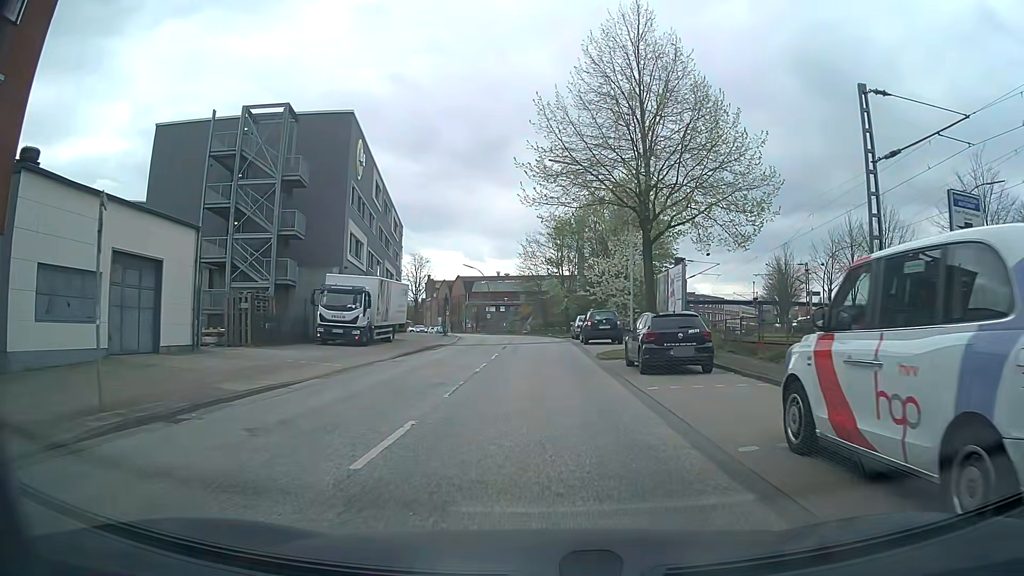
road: residential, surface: asphalt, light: Day
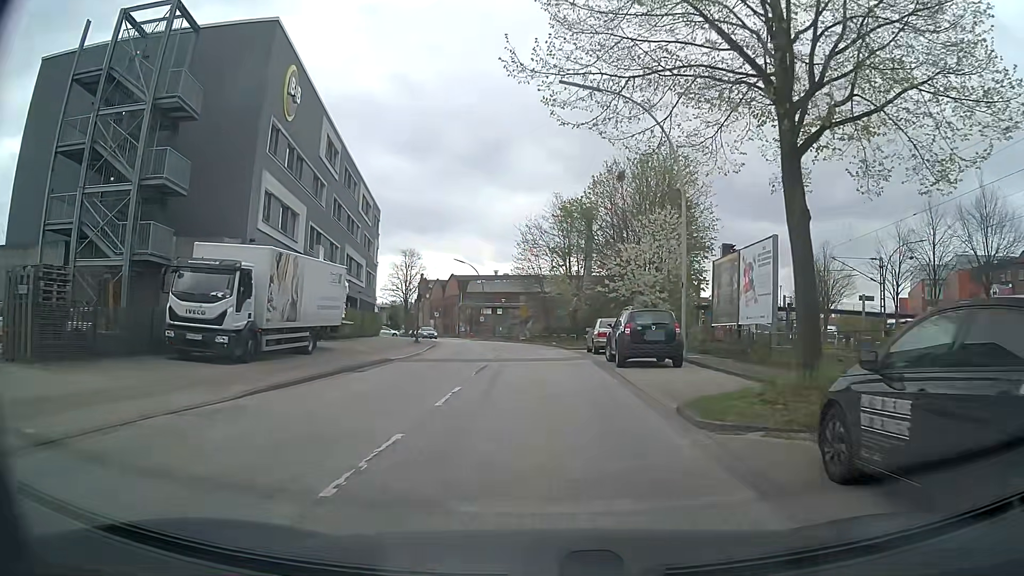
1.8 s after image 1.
(0.0, +13.1) m; +1°
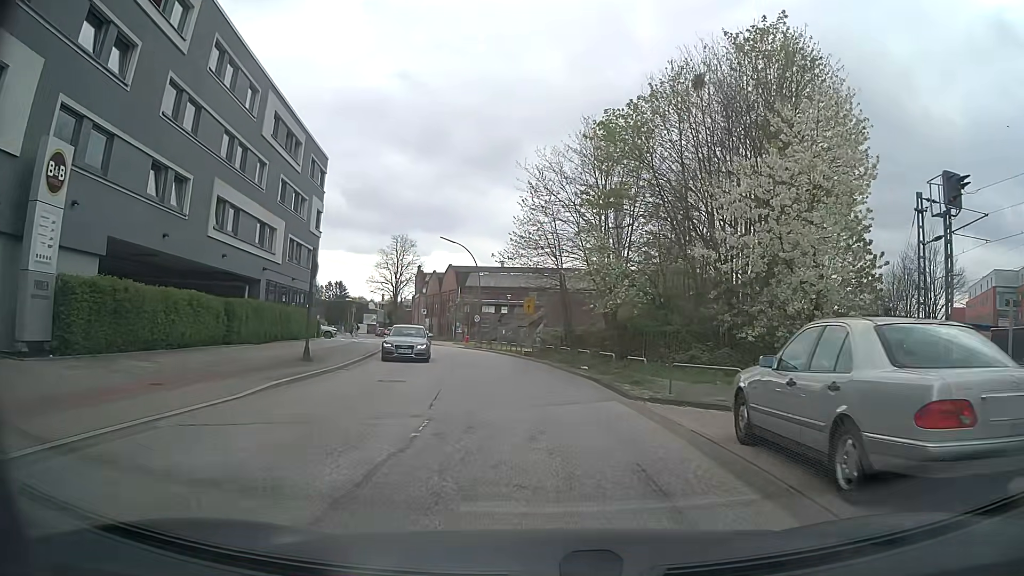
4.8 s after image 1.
(-0.5, +21.9) m; -2°
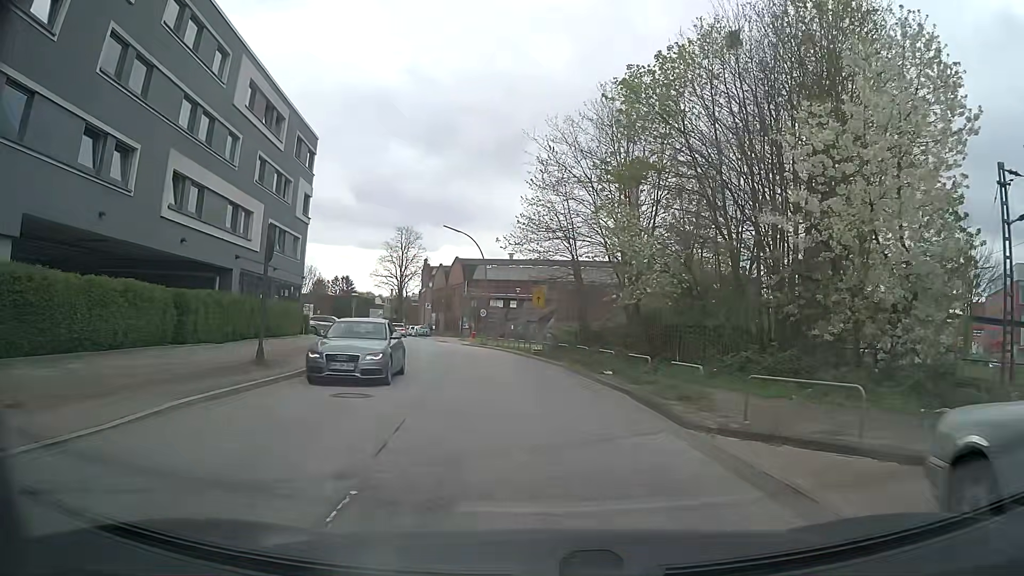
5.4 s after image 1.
(0.0, +4.4) m; 0°
(0, +10) (-1, +20) (-3, +30) (-5, +40) (-7, +49) (-10, +59) (-14, +68) (-17, +78) (-20, +87) (-23, +97) m
